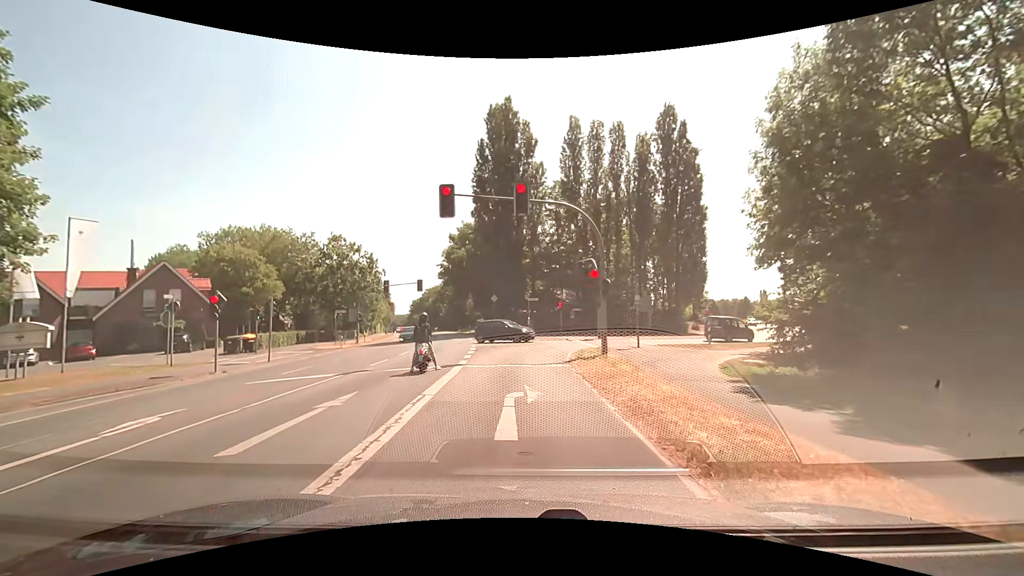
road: secondary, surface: asphalt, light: Day
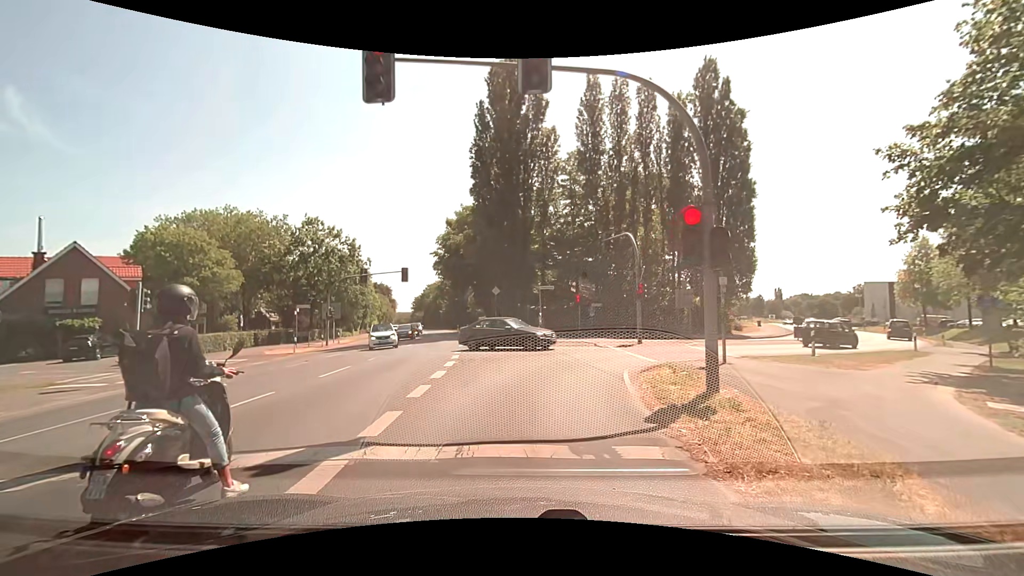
(+0.1, +10.4) m; +1°
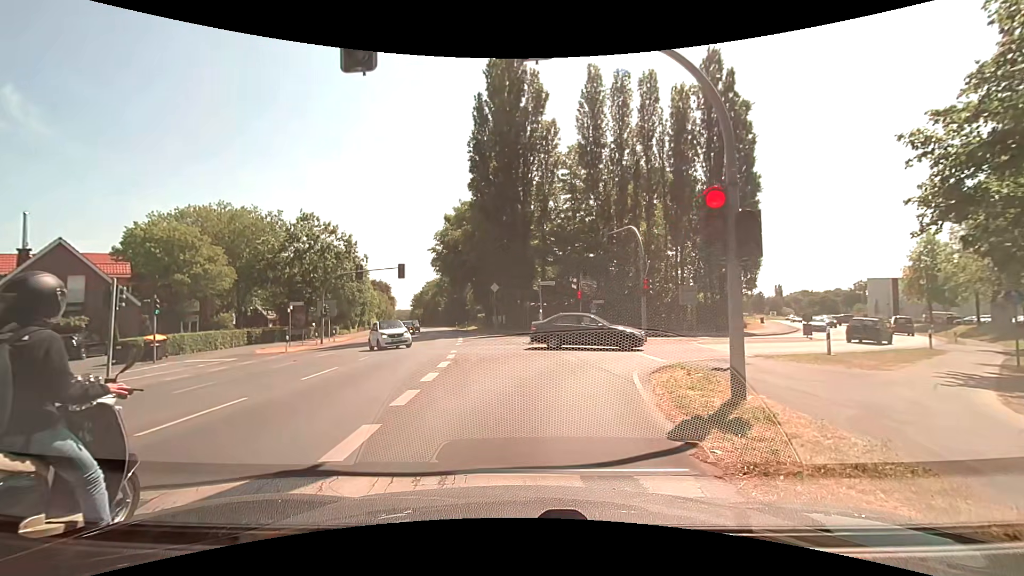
(0.0, +1.1) m; -2°
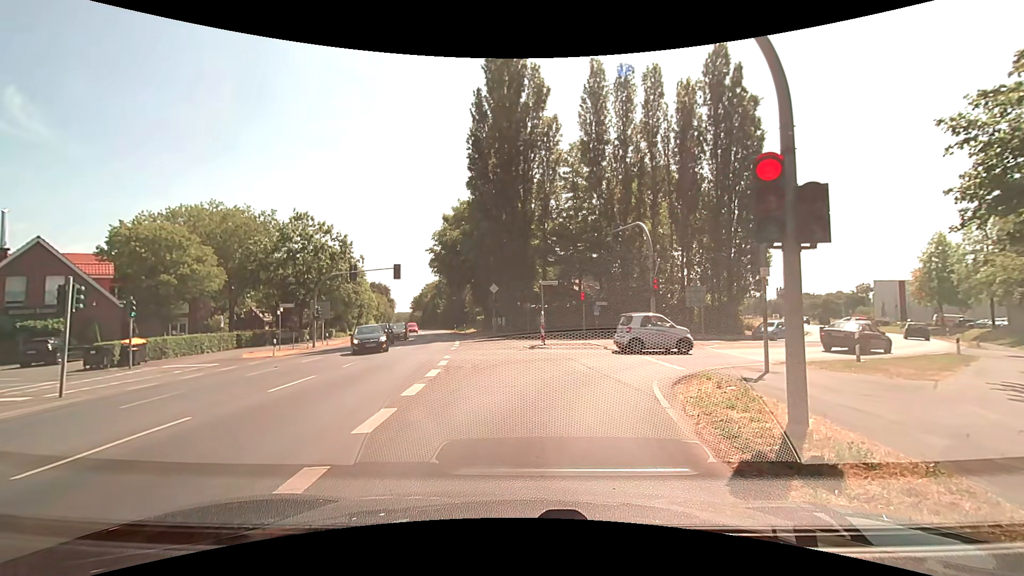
(0.0, +1.7) m; 0°
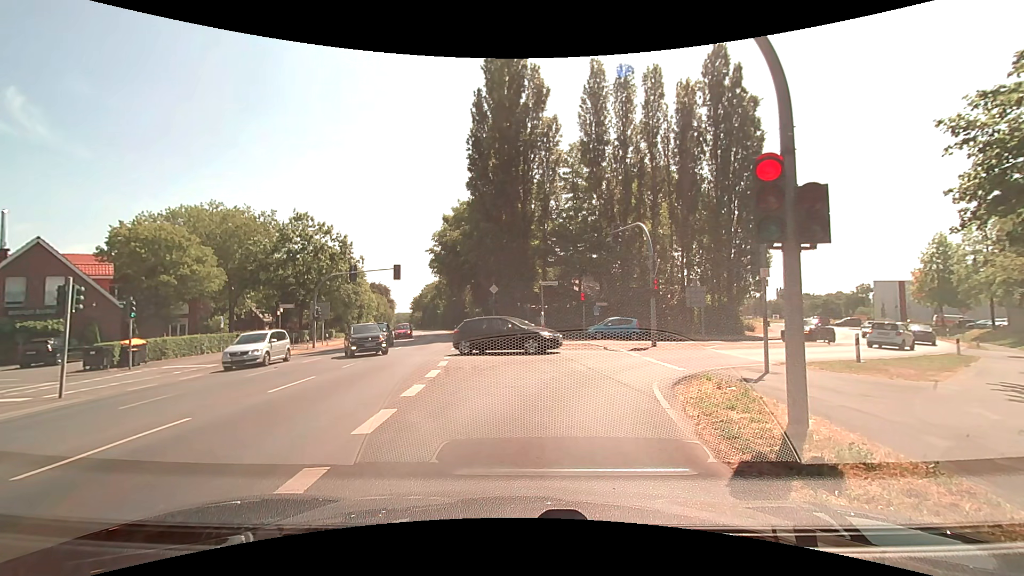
(0.0, +0.1) m; 0°
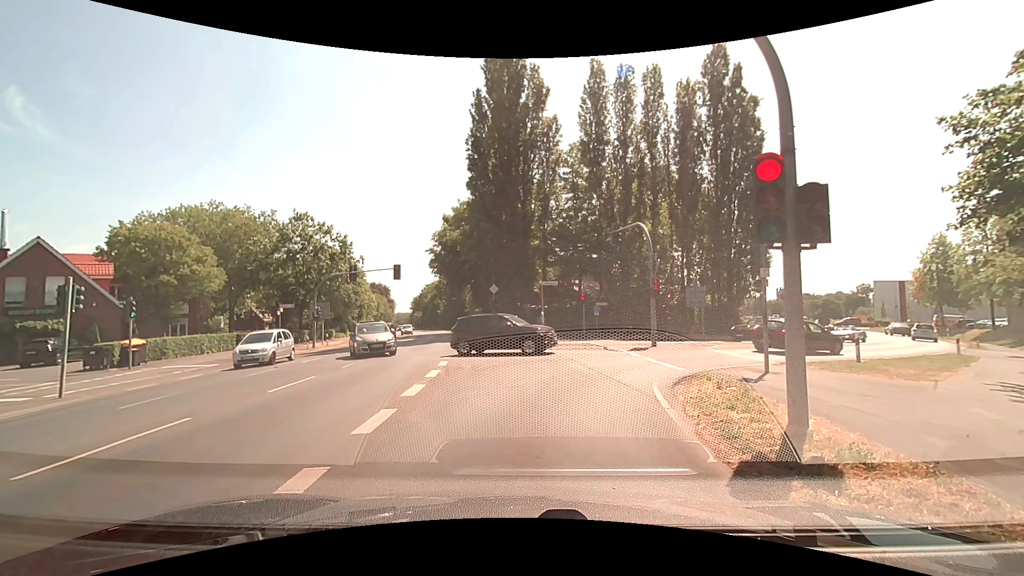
(0.0, 0.0) m; 0°
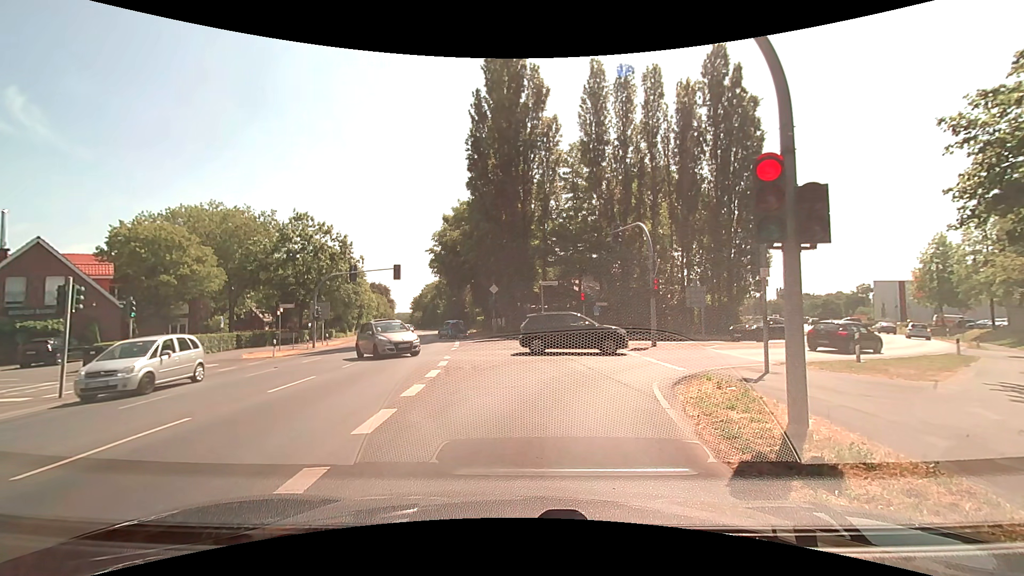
(0.0, 0.0) m; 0°
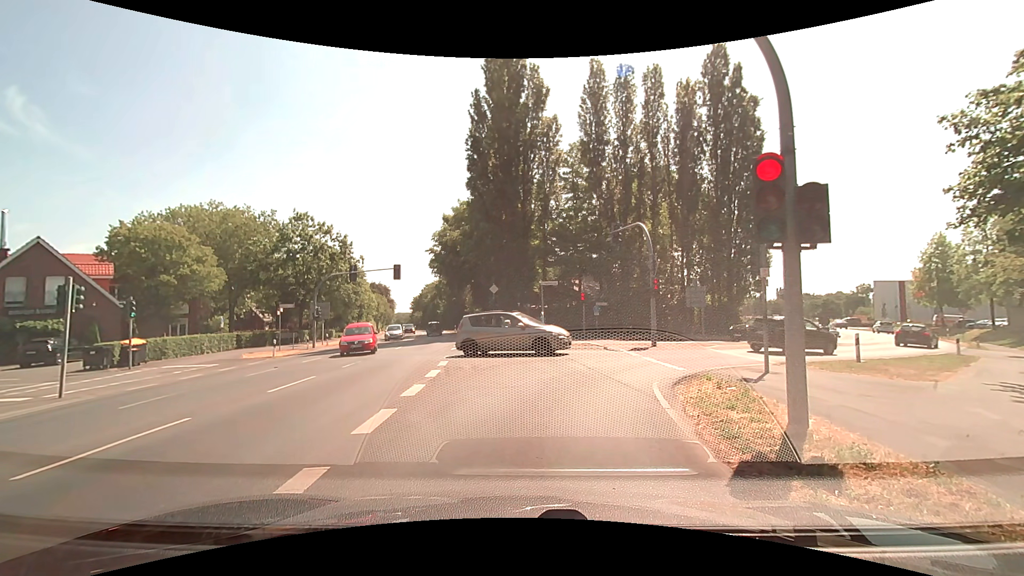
(0.0, 0.0) m; 0°
(0, +10) (+4, +19) (+12, +24) (+21, +30) (+28, +36) (+35, +44) (+40, +52) (+45, +61) (+49, +70) (+53, +79) m
